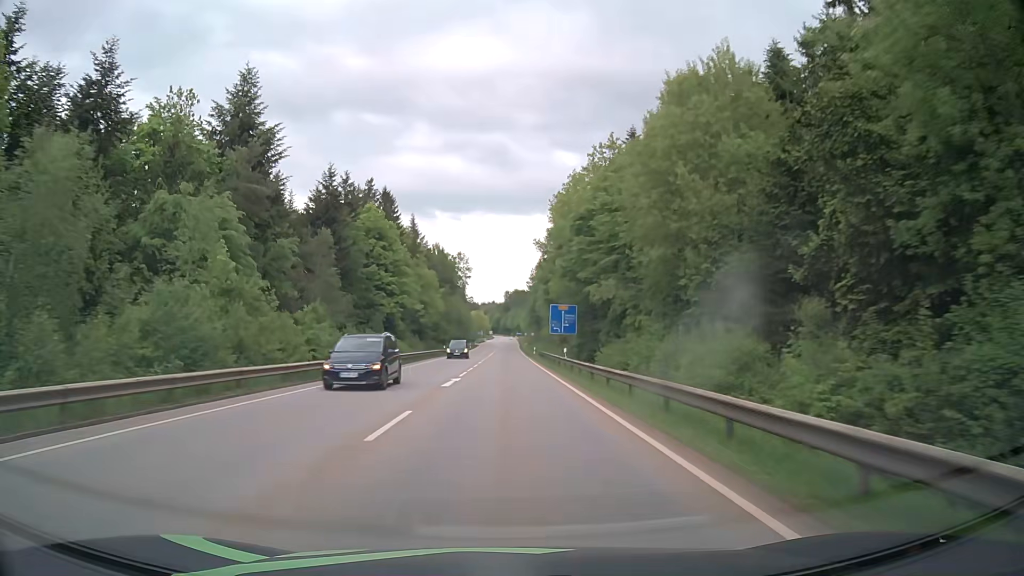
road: secondary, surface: asphalt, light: Day
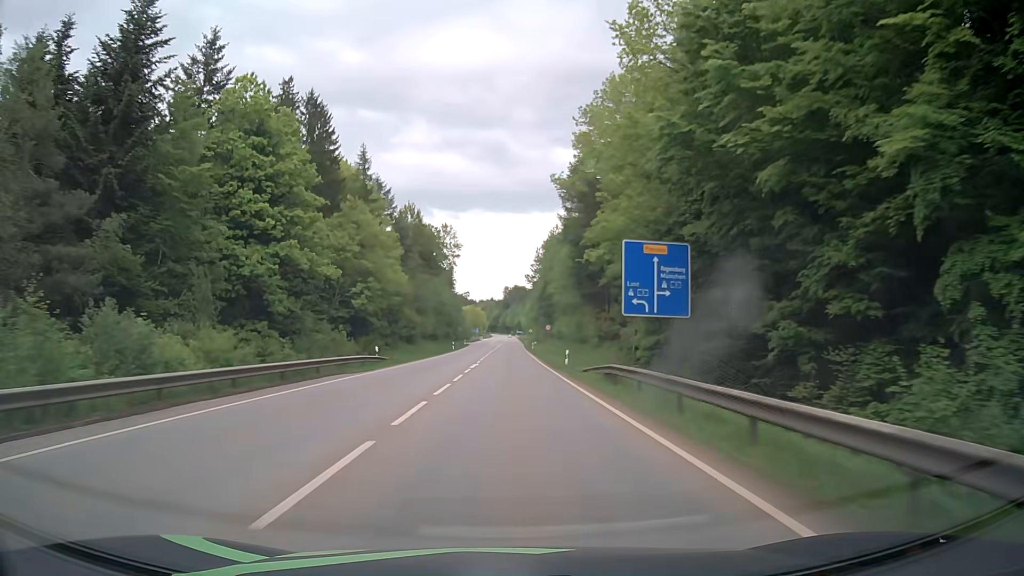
(+0.1, +40.7) m; 0°
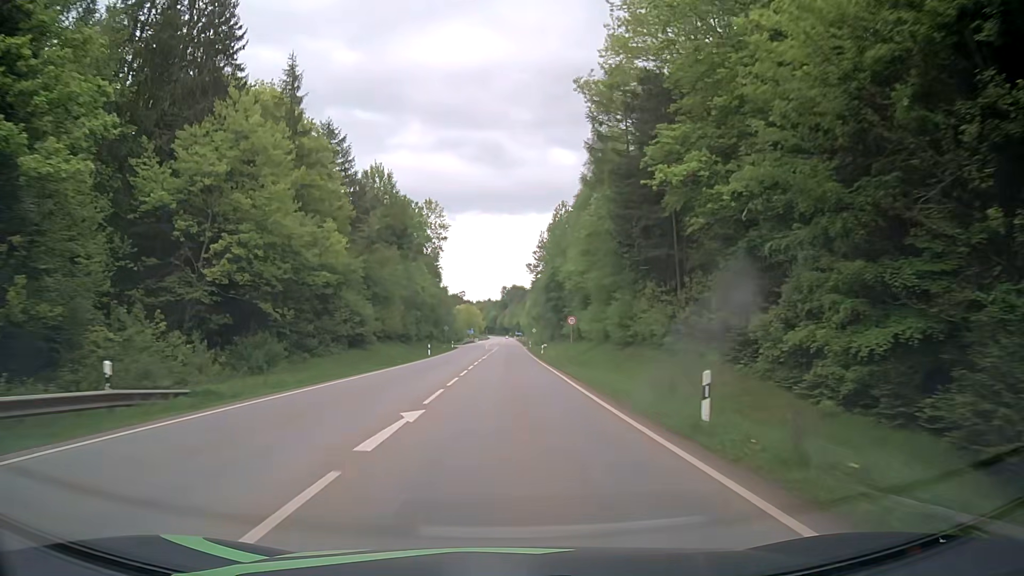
(0.0, +25.8) m; 0°
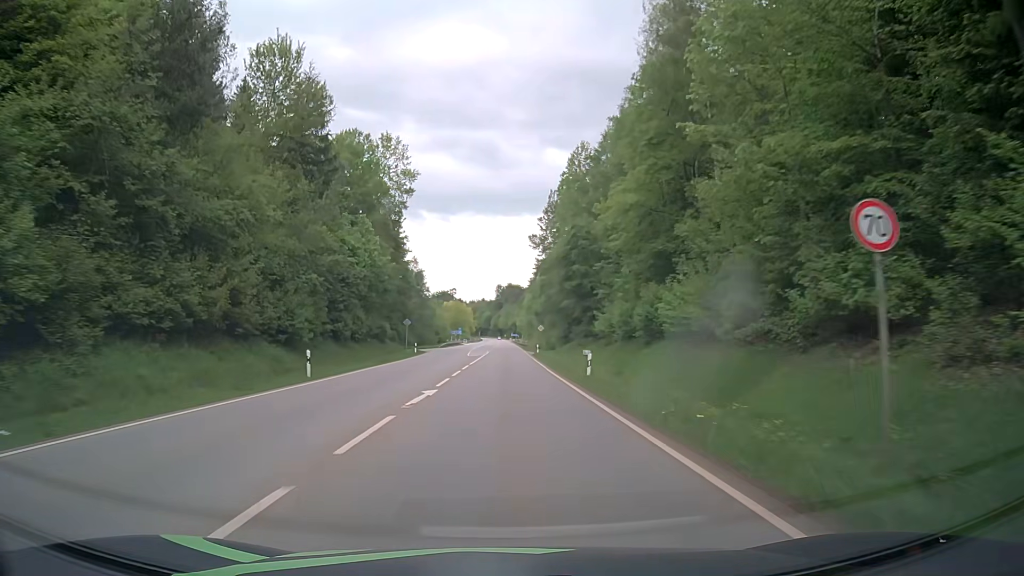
(+0.1, +36.7) m; 0°
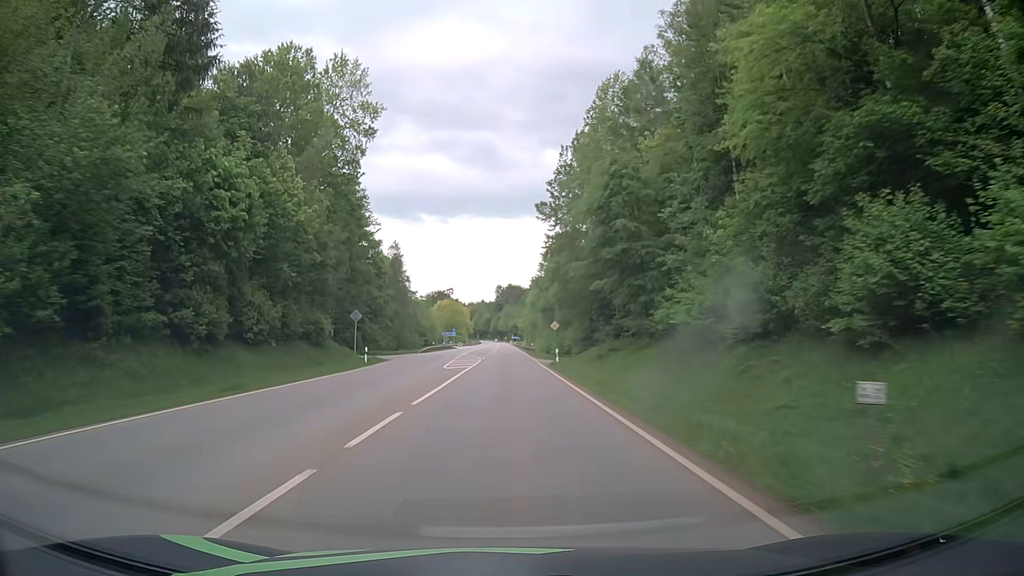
(0.0, +23.2) m; 0°
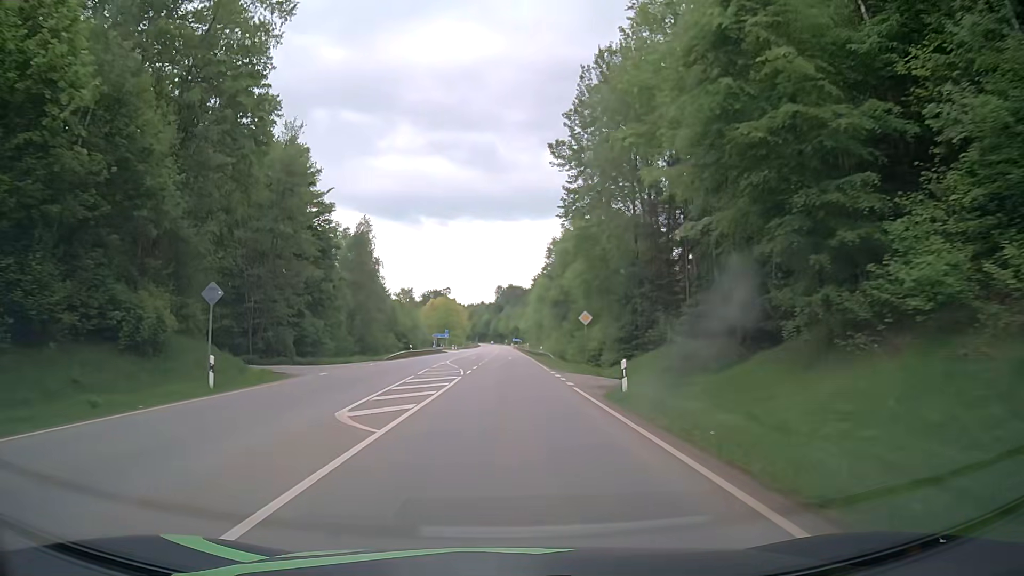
(+0.1, +22.5) m; 0°
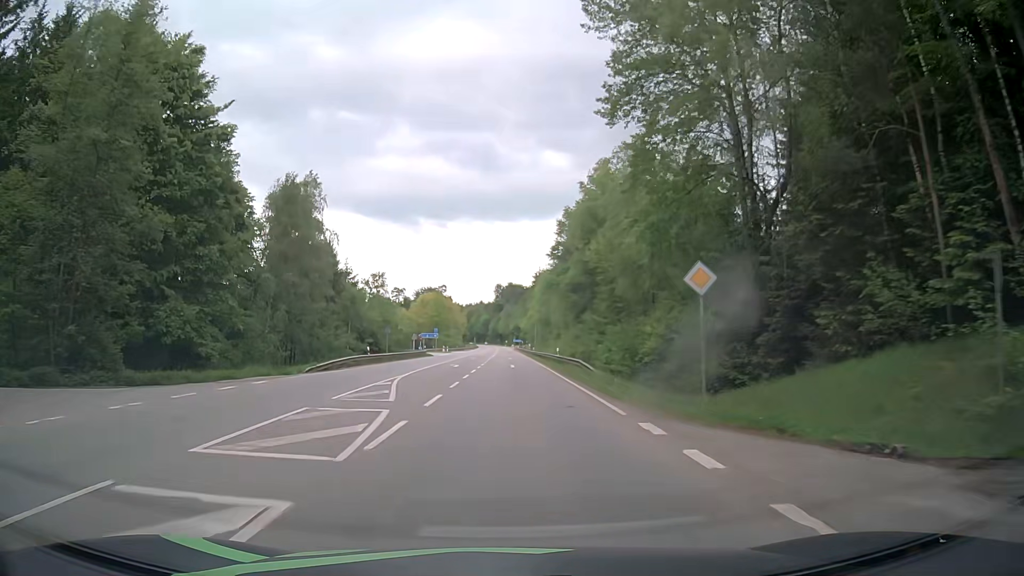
(+0.2, +22.1) m; +1°
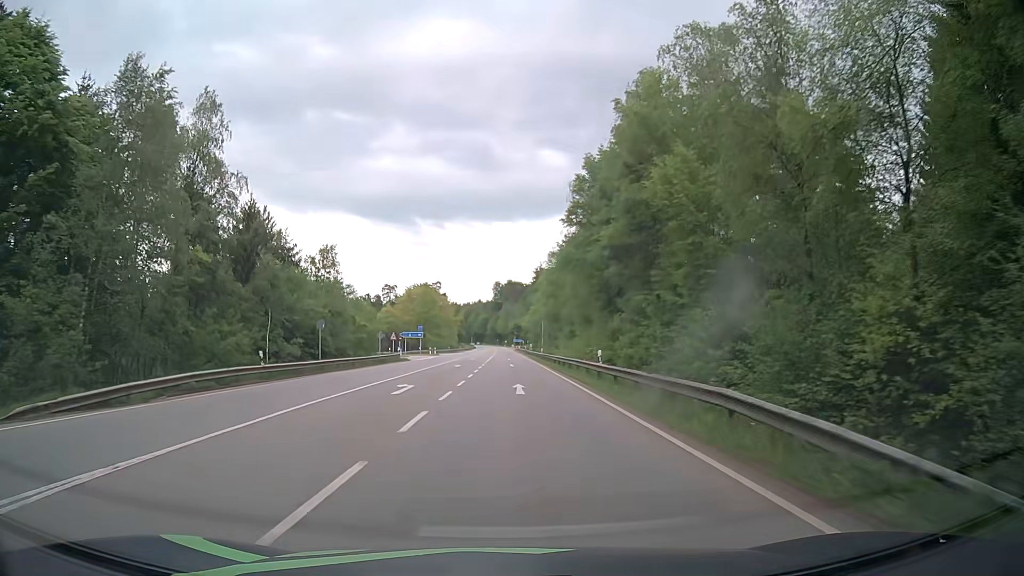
(-0.1, +21.8) m; 0°
(0, +10) (0, +20) (0, +30) (0, +40) (0, +50) (0, +60) (0, +70) (0, +80) (0, +90) (0, +100) m
